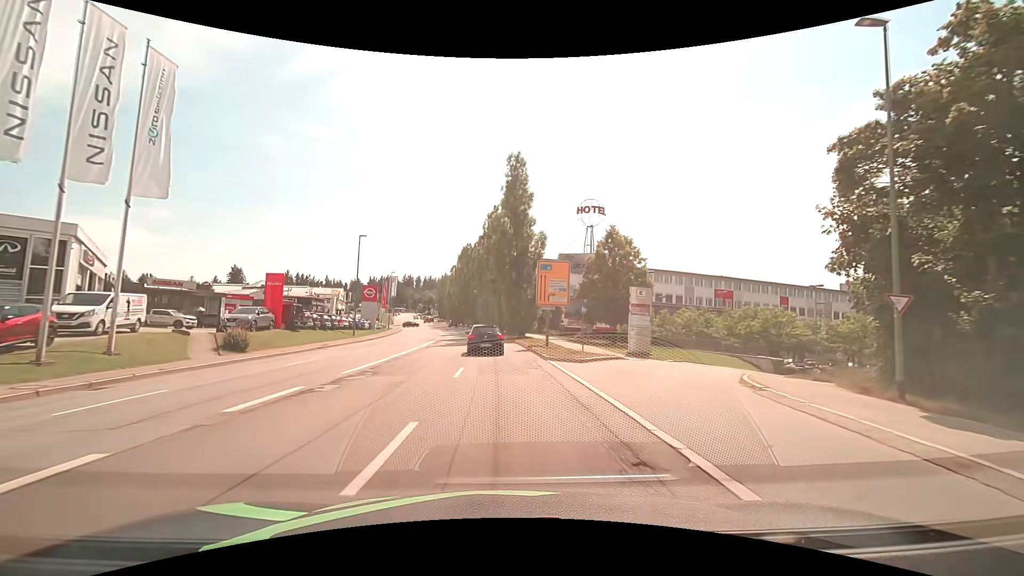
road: tertiary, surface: asphalt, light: Day
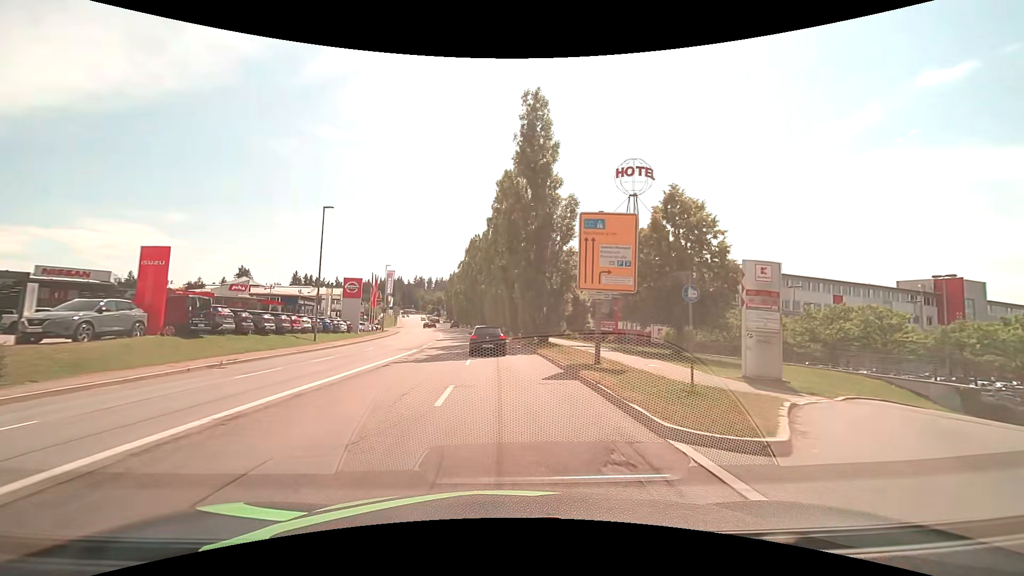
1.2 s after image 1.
(-0.2, +13.4) m; -2°
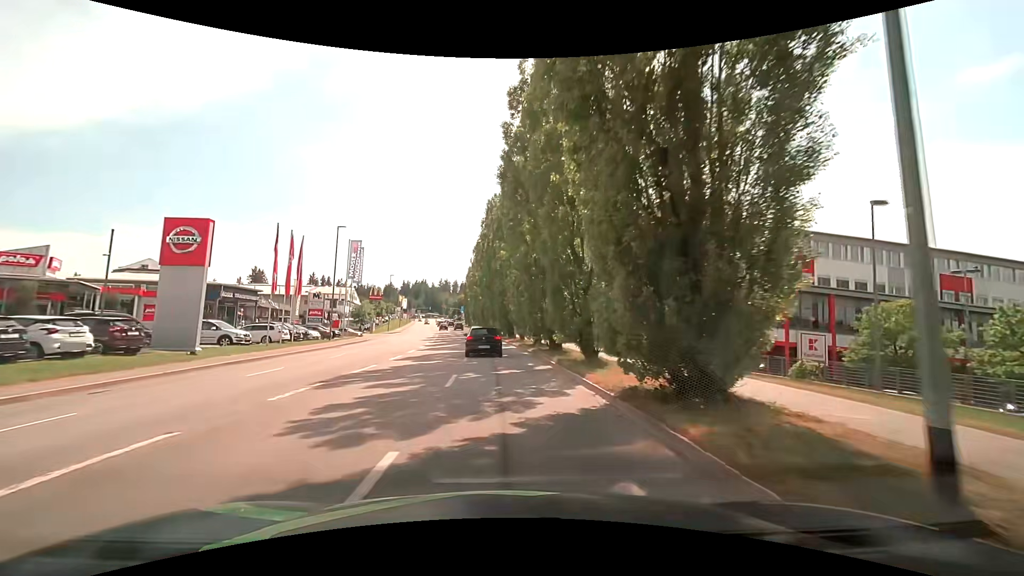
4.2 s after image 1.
(-1.0, +33.5) m; -5°
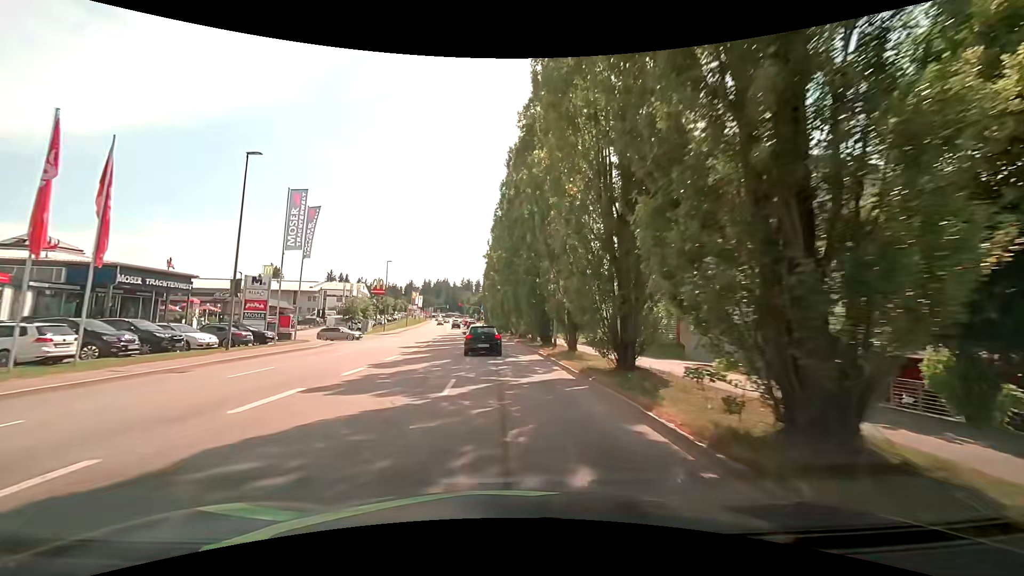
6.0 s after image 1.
(0.0, +19.8) m; 0°
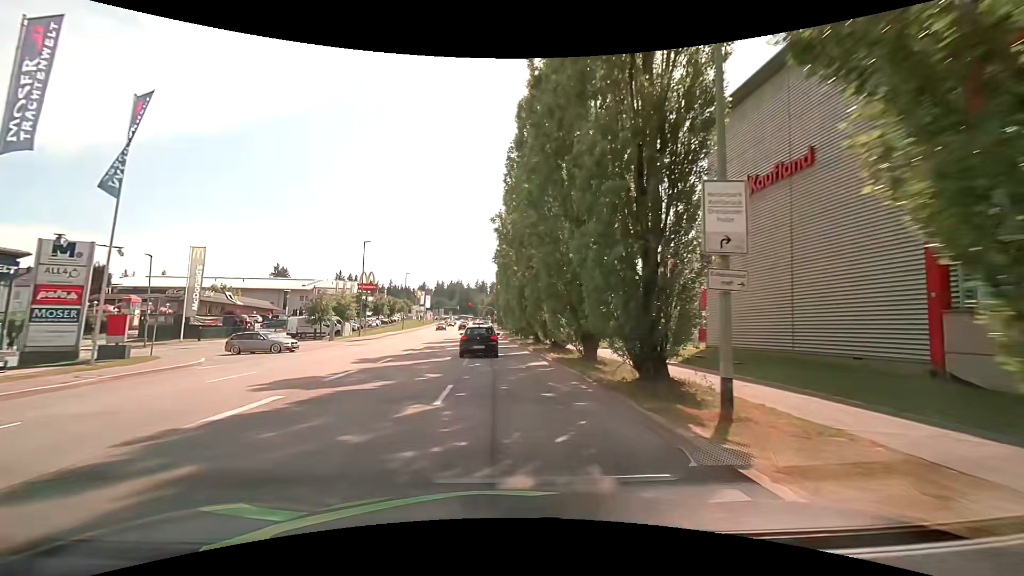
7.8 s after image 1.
(-0.8, +19.3) m; -3°
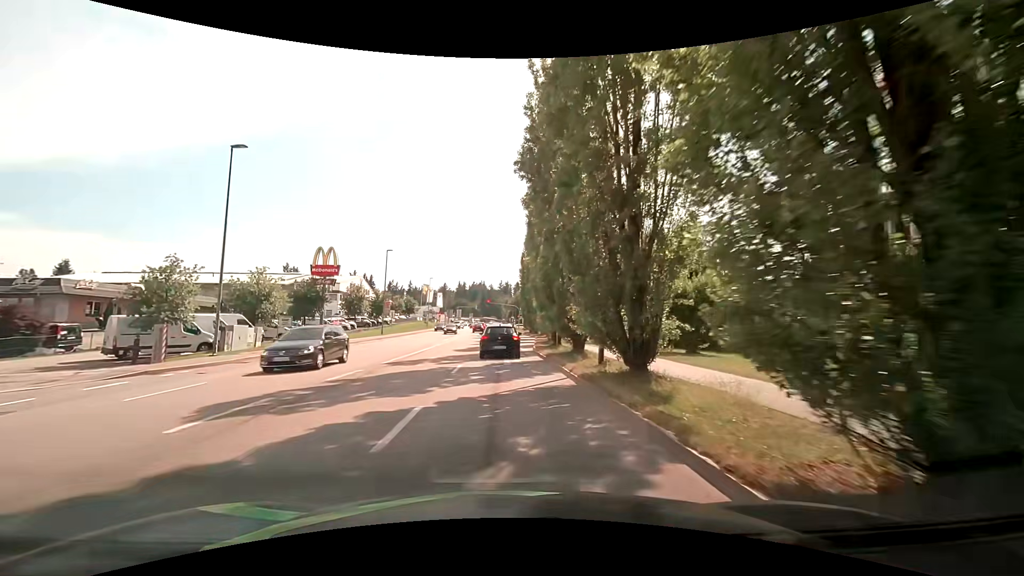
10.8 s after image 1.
(-0.8, +30.3) m; -4°
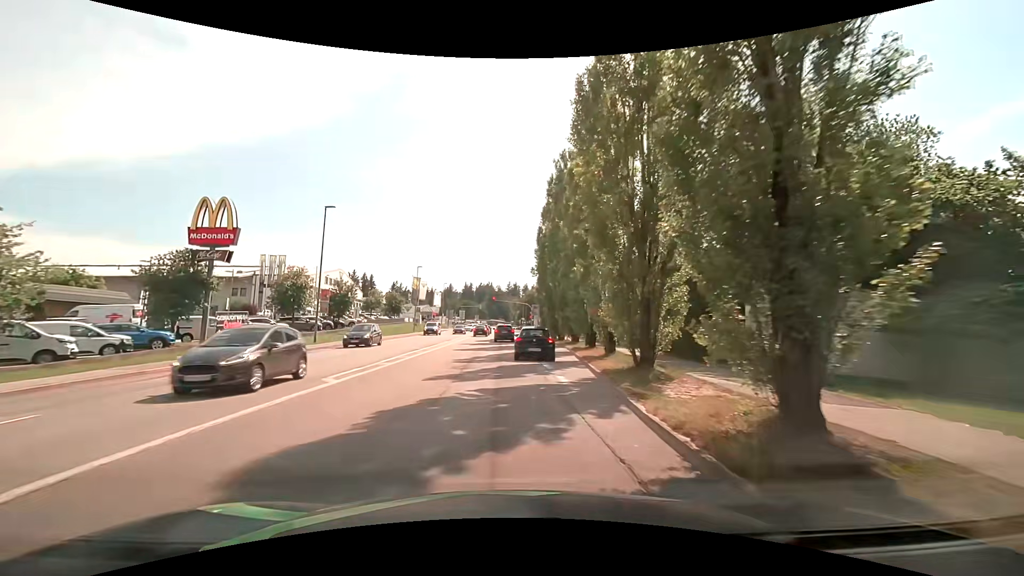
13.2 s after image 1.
(+0.2, +23.0) m; +1°
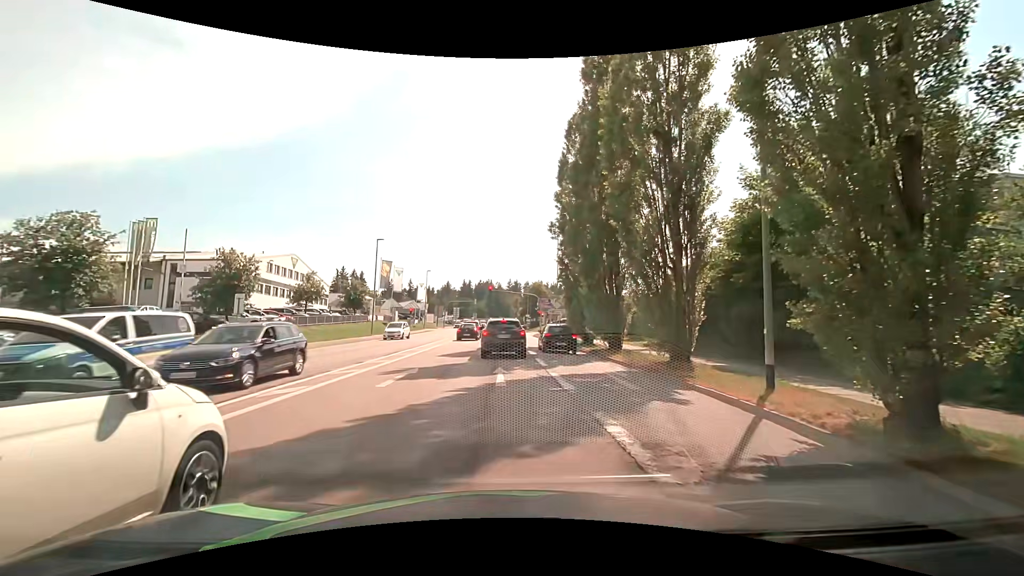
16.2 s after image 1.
(-0.4, +23.9) m; -1°
